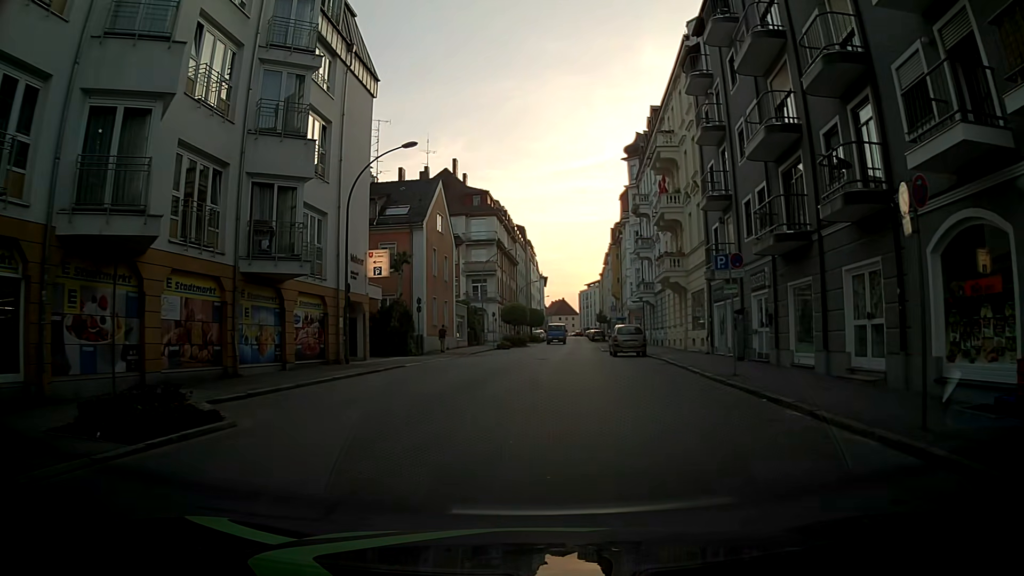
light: Day
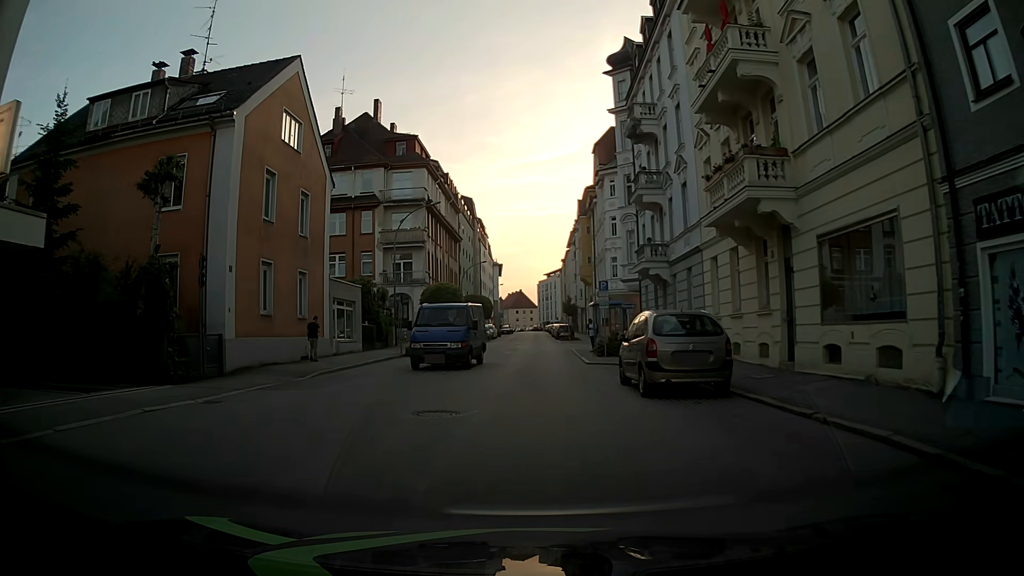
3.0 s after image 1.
(+0.7, +21.6) m; +3°
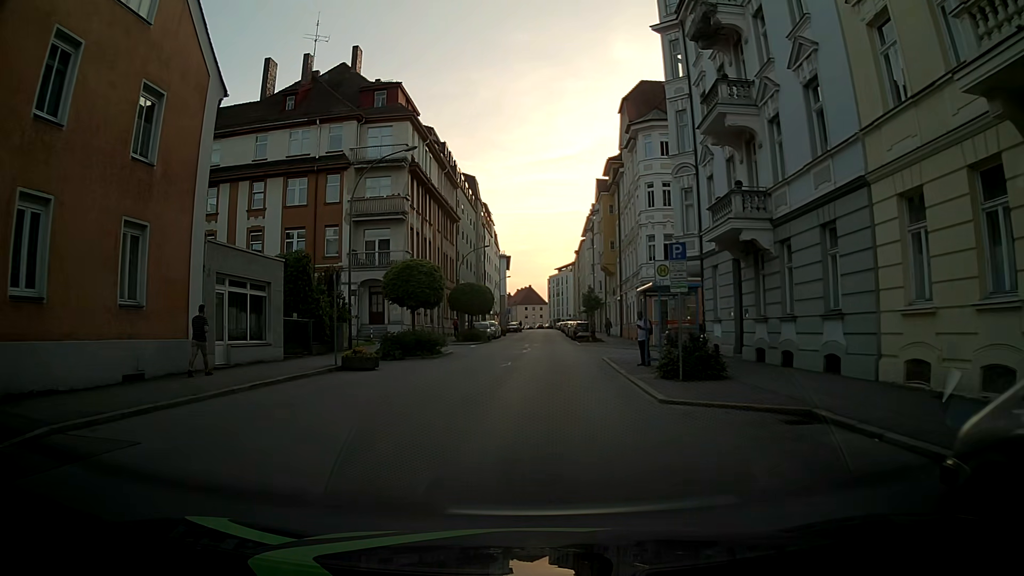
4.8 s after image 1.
(-0.3, +12.7) m; -2°
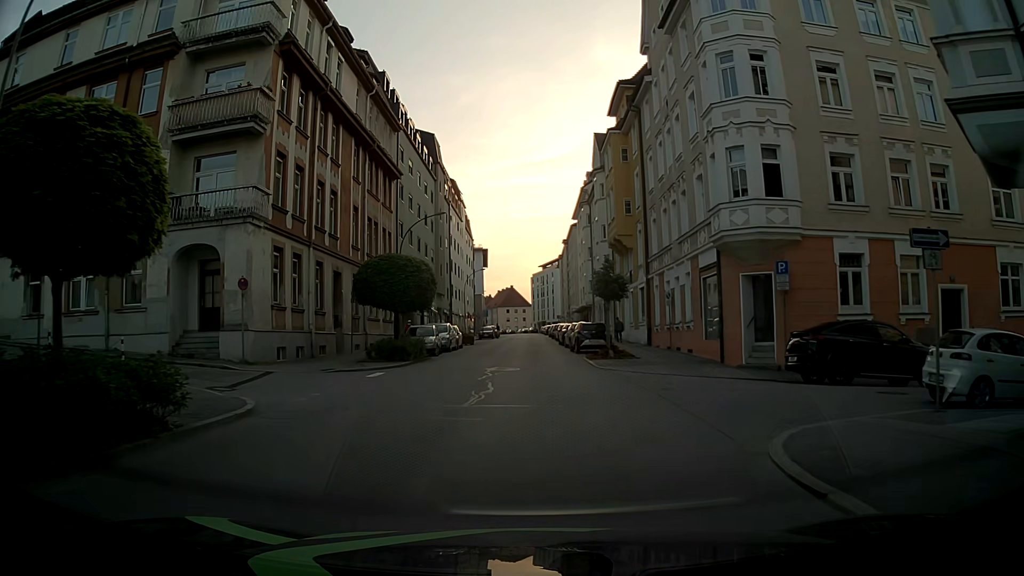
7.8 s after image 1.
(+0.3, +21.4) m; +2°
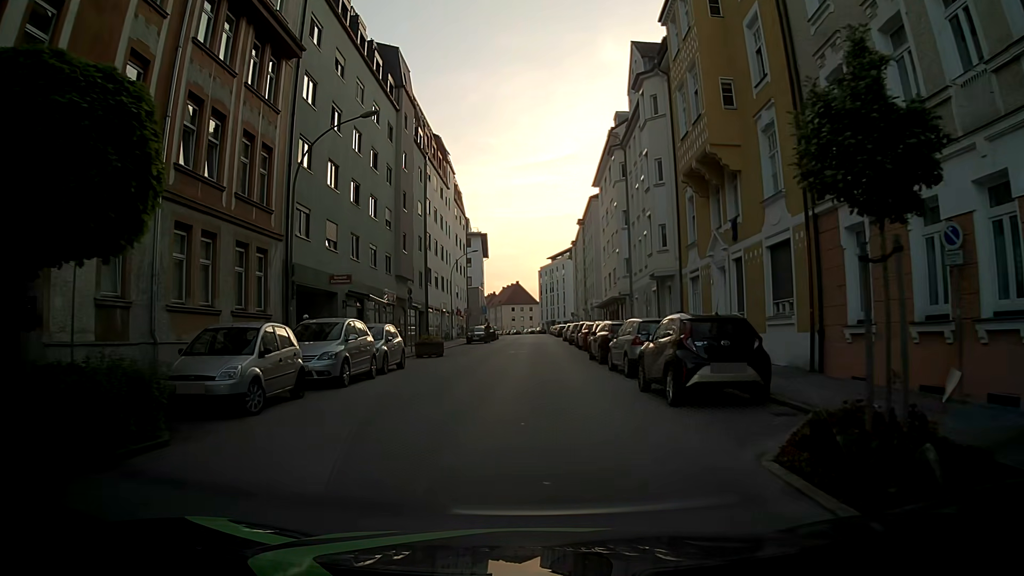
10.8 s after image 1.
(-0.3, +21.4) m; -1°
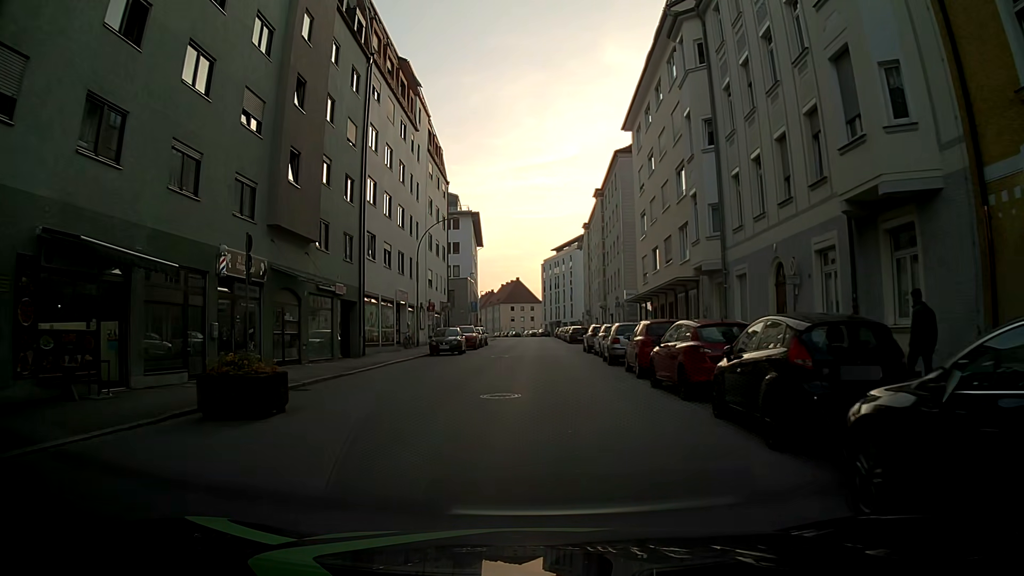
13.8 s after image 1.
(-0.1, +21.2) m; 0°
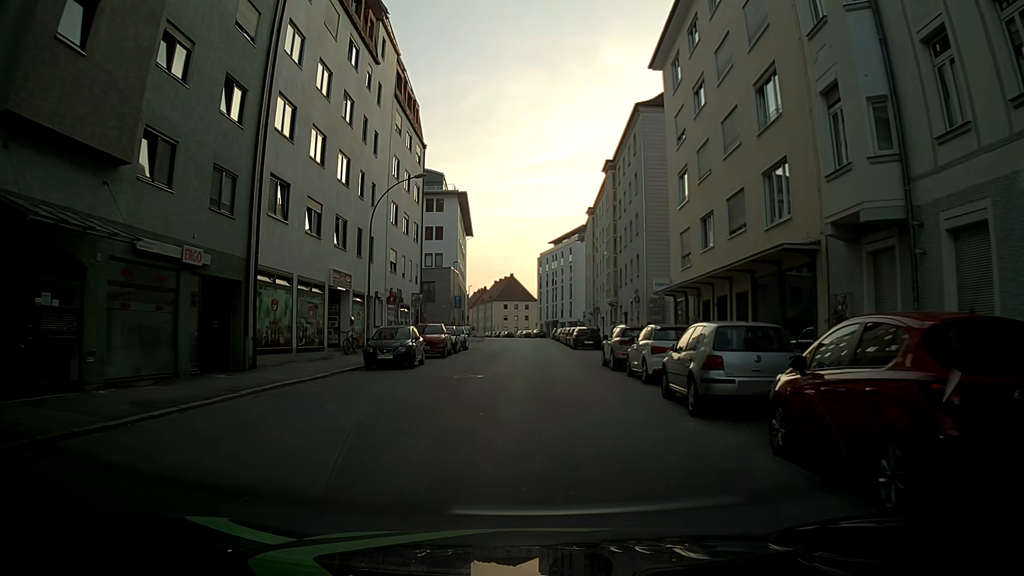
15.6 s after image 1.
(-0.1, +12.7) m; -3°
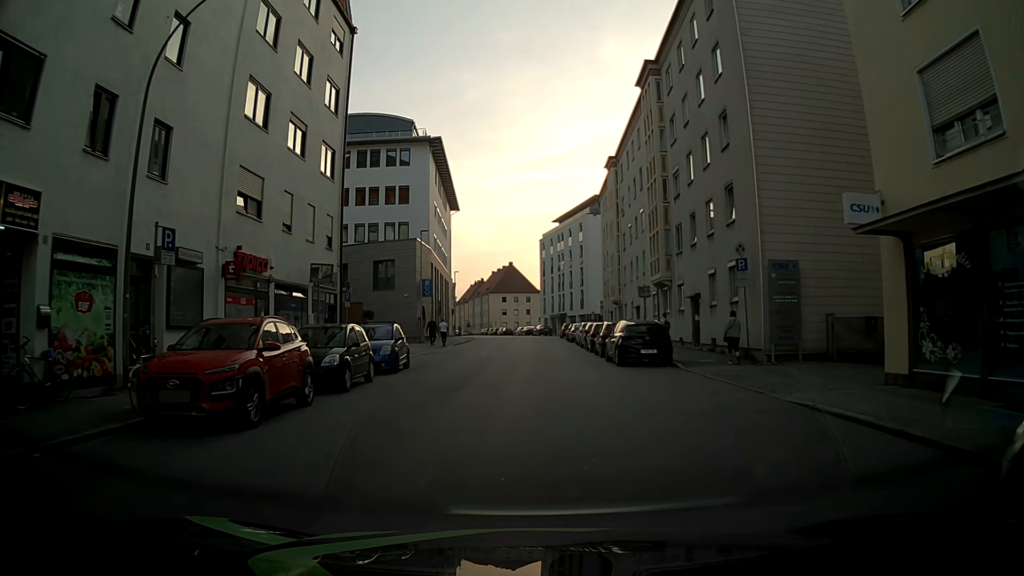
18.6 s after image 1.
(+1.3, +21.3) m; +3°
(0, +10) (0, +20) (0, +30) (0, +40) (0, +50) (0, +60) (0, +70) (-1, +80) (-2, +90) (-4, +100) m
